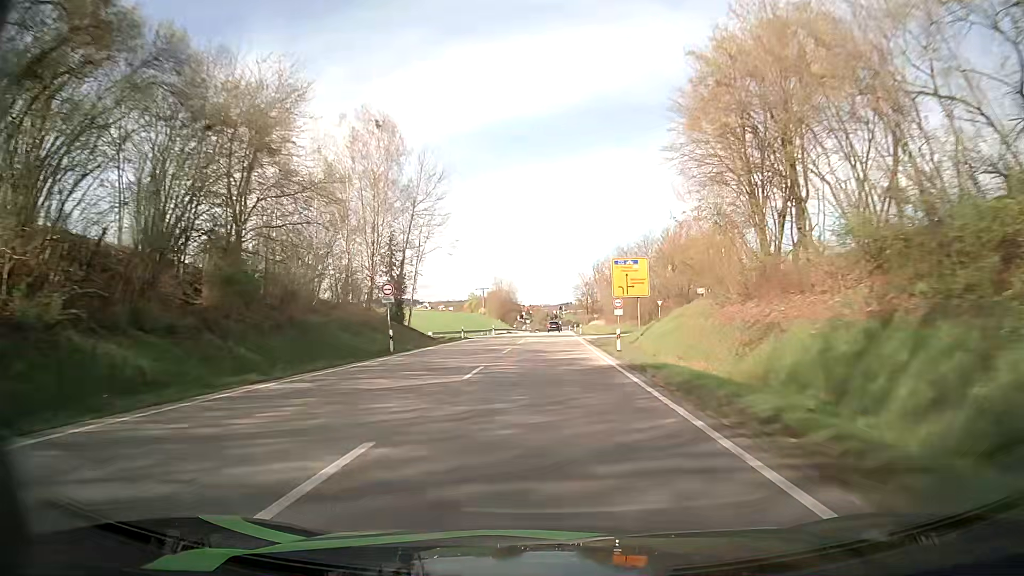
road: primary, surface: asphalt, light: Day
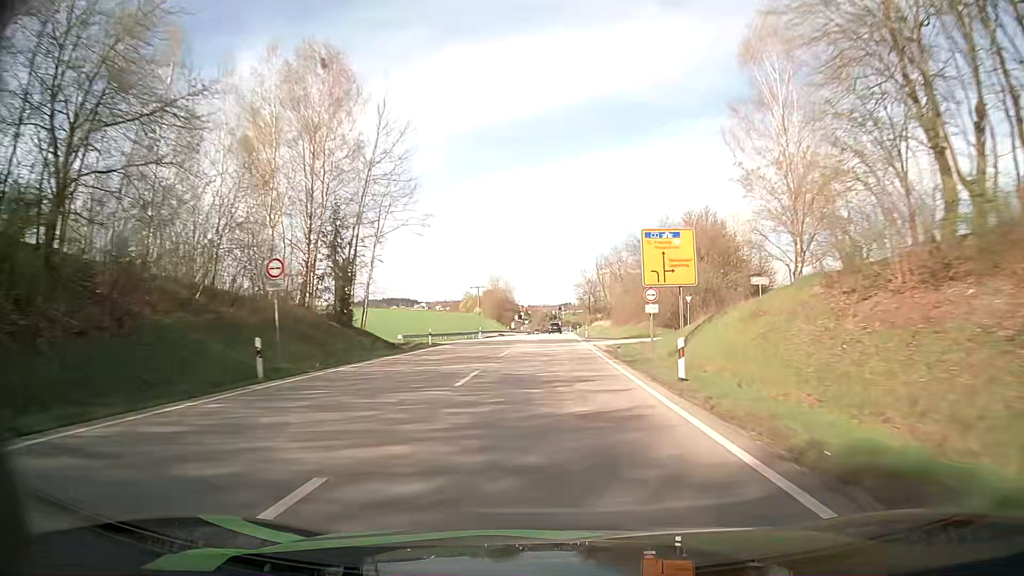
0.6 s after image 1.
(0.0, +13.9) m; 0°
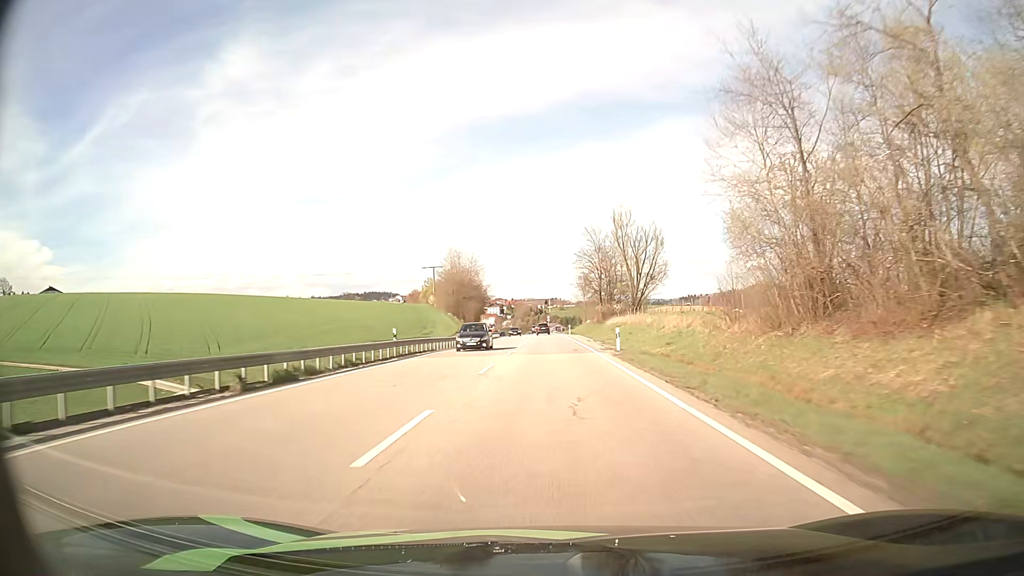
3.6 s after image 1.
(+0.4, +67.7) m; +1°
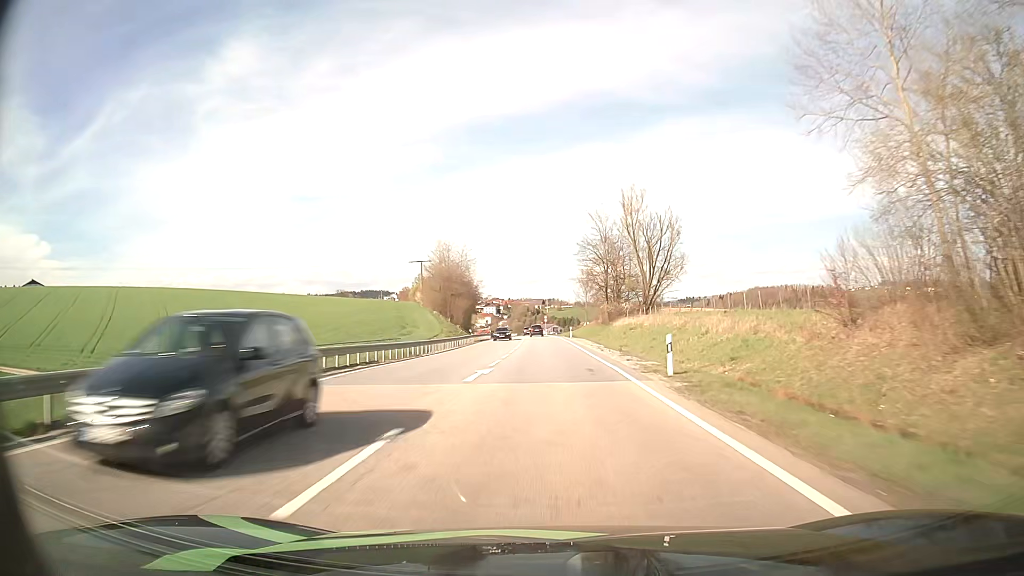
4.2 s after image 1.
(0.0, +13.7) m; 0°
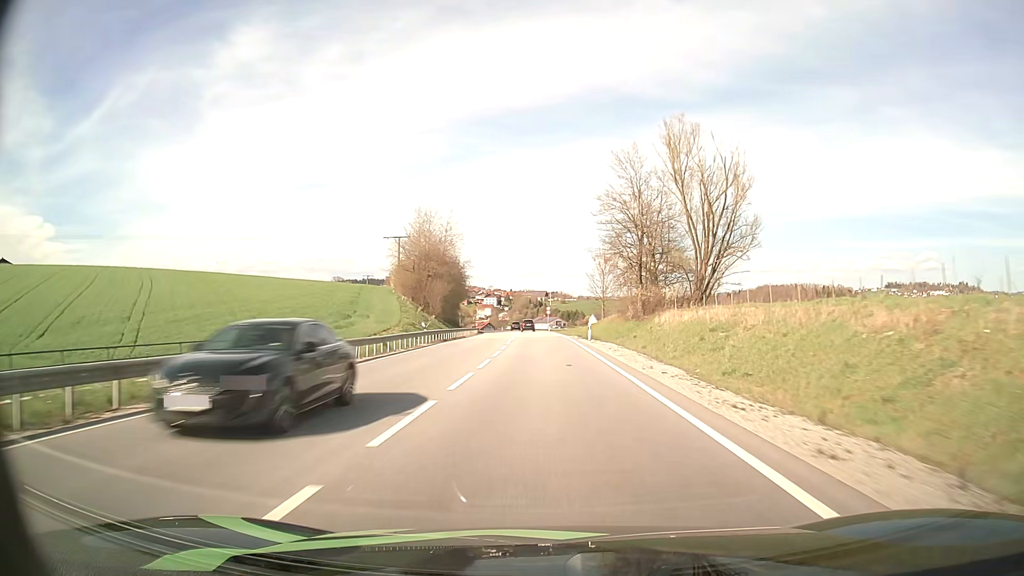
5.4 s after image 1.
(0.0, +27.5) m; 0°
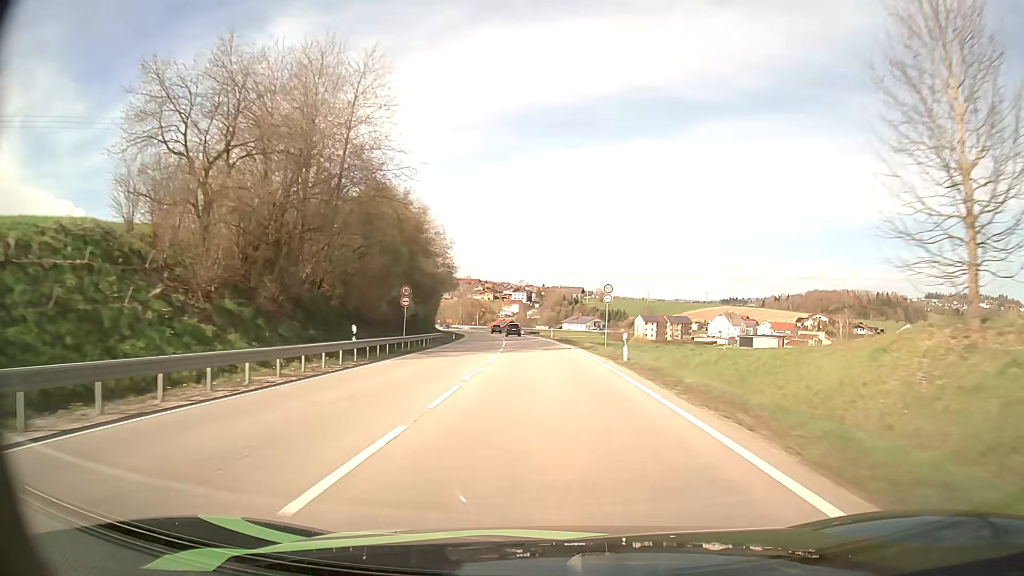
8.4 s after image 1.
(-1.3, +69.3) m; -3°
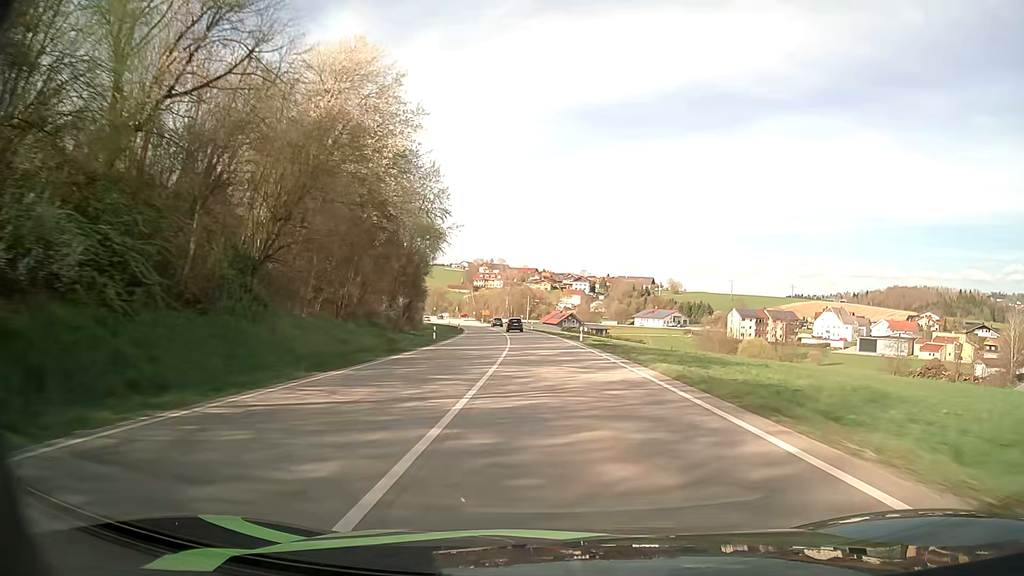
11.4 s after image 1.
(-3.3, +70.0) m; -5°
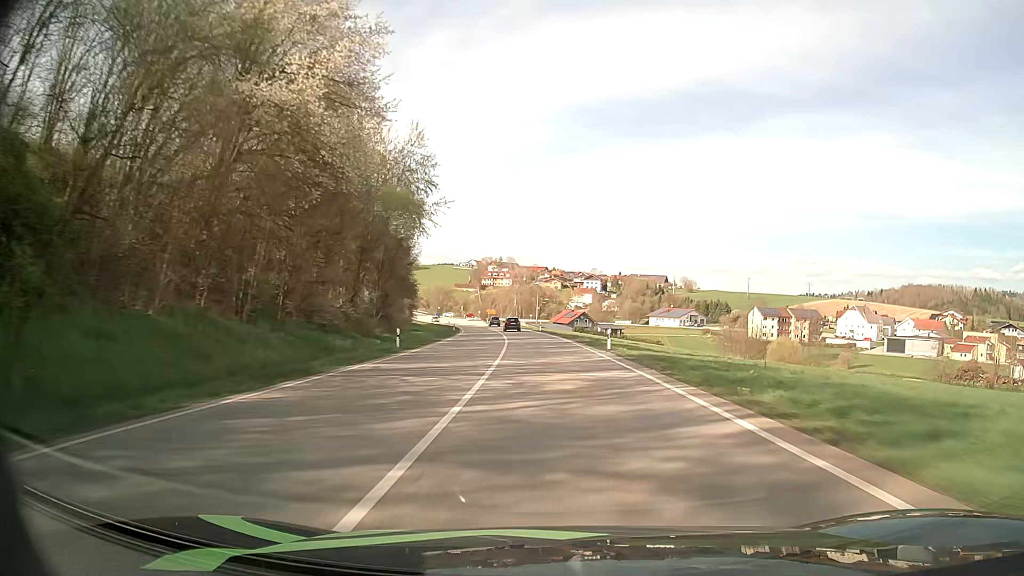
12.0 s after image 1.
(-0.1, +14.2) m; -1°
(0, +10) (0, +20) (0, +30) (-1, +40) (-1, +50) (-2, +60) (-3, +70) (-4, +80) (-5, +90) (-7, +100) m
